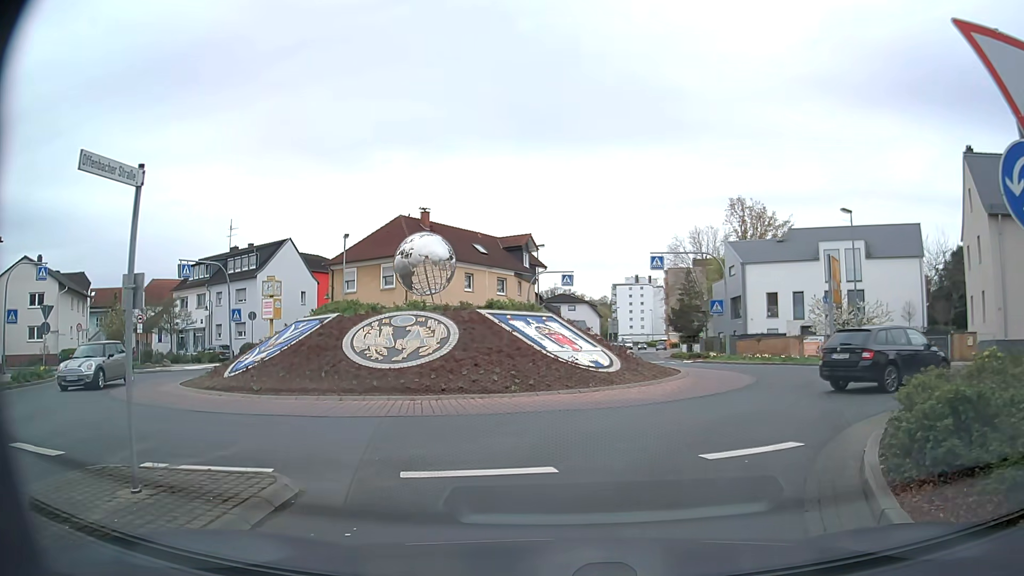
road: secondary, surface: asphalt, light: Day
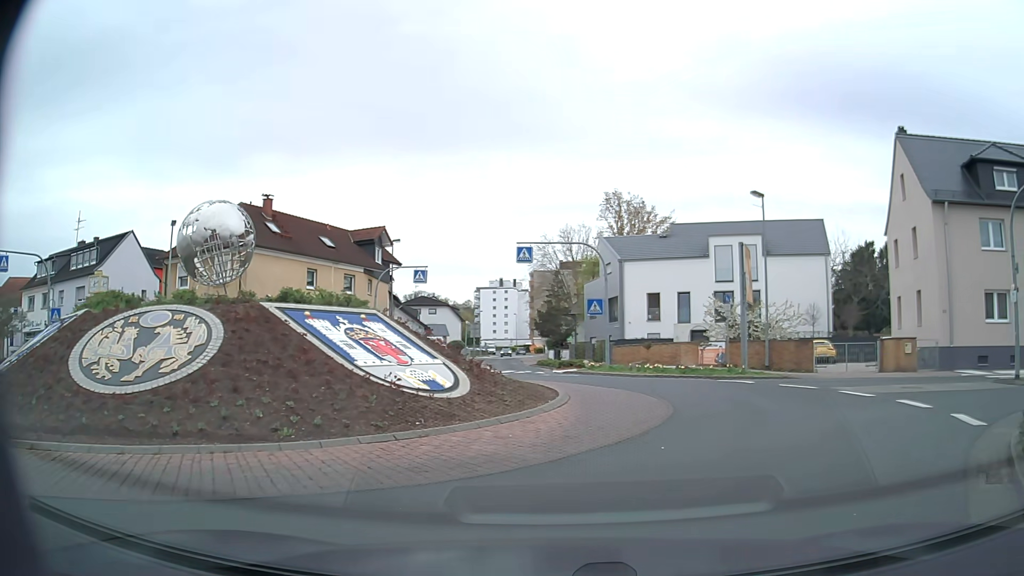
(+0.4, +6.1) m; +10°
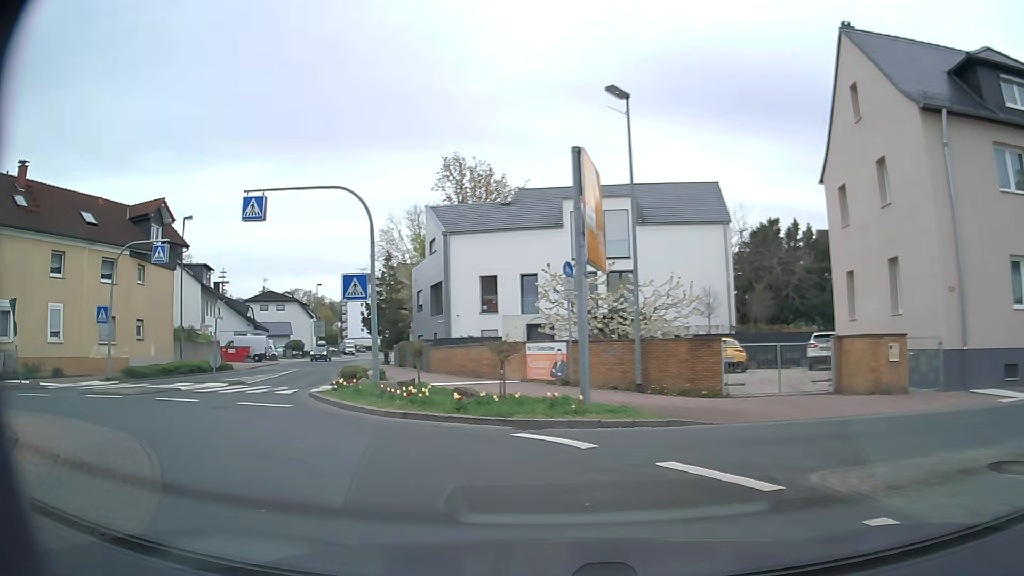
(+4.2, +12.1) m; +14°
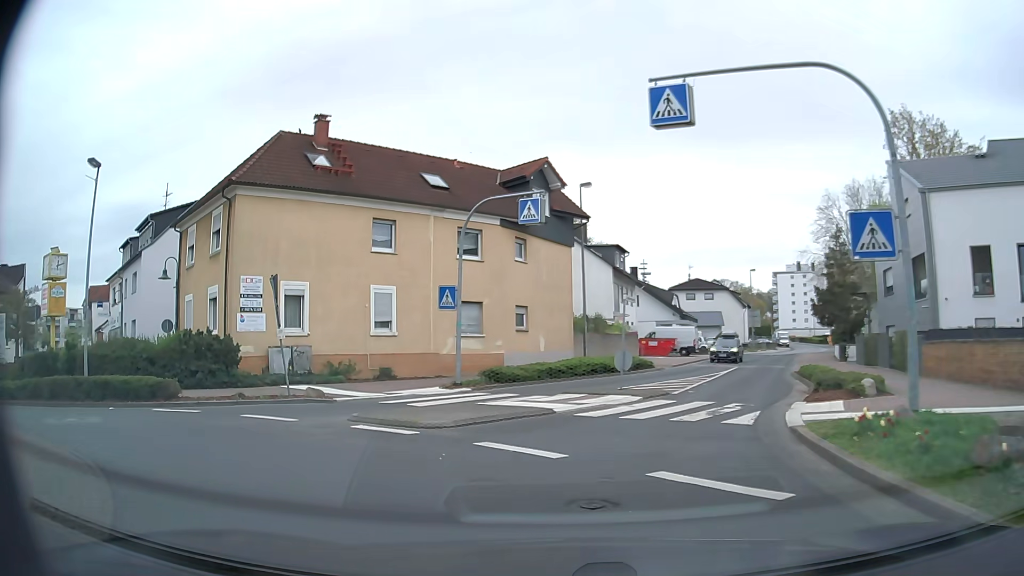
(-3.1, +8.6) m; -38°
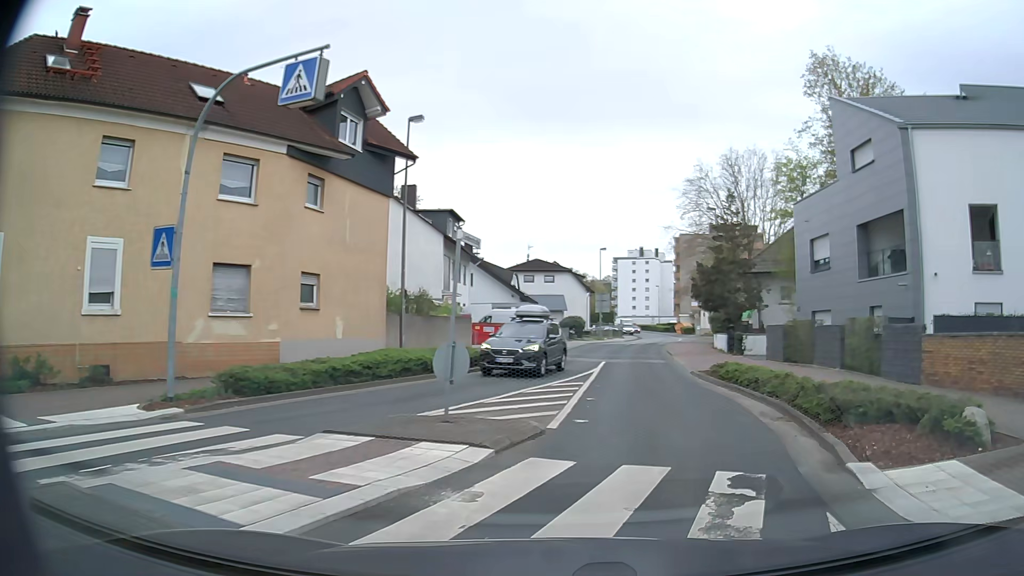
(+0.2, +9.6) m; +12°
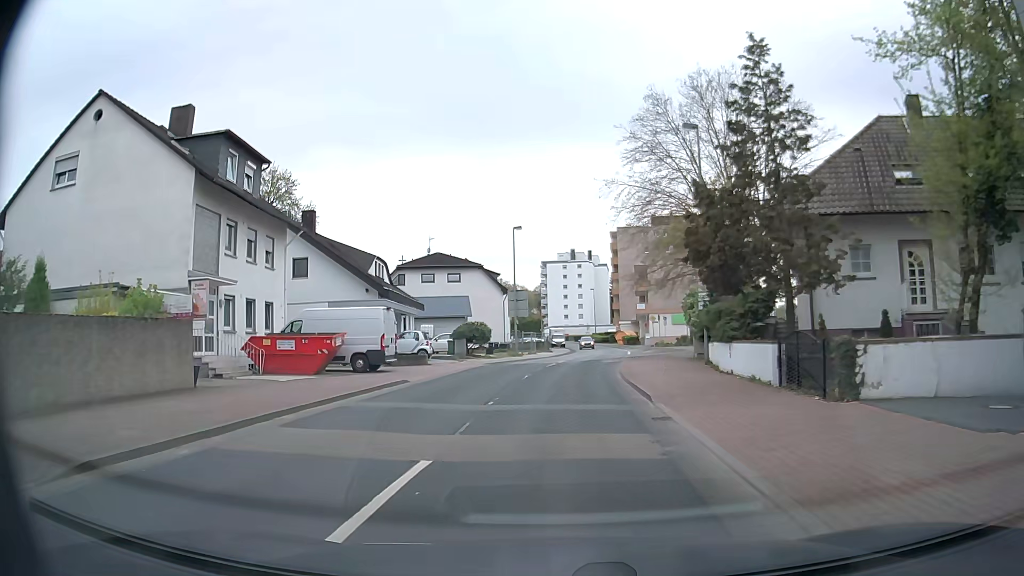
(+3.1, +22.2) m; +6°
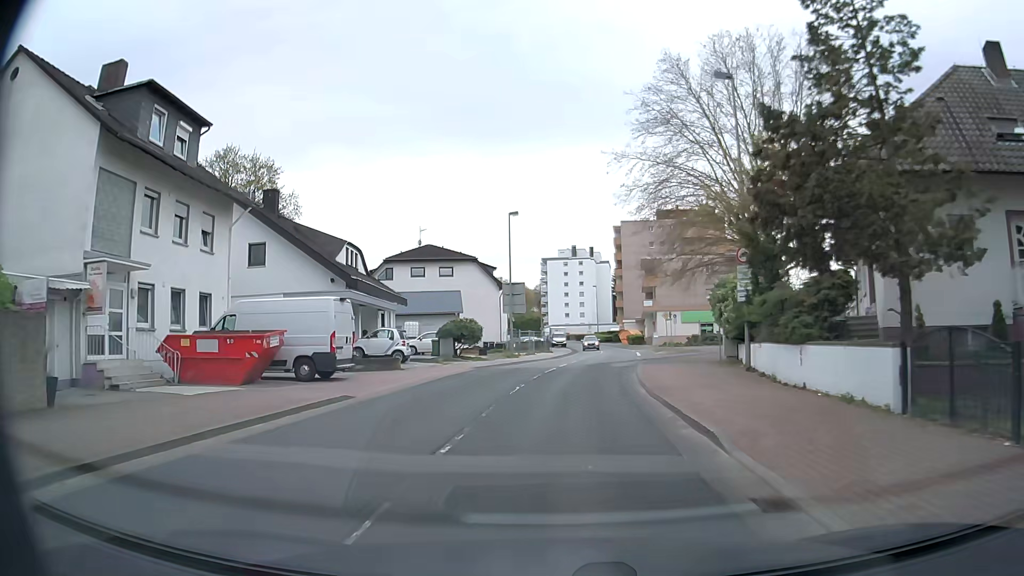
(0.0, +6.0) m; 0°
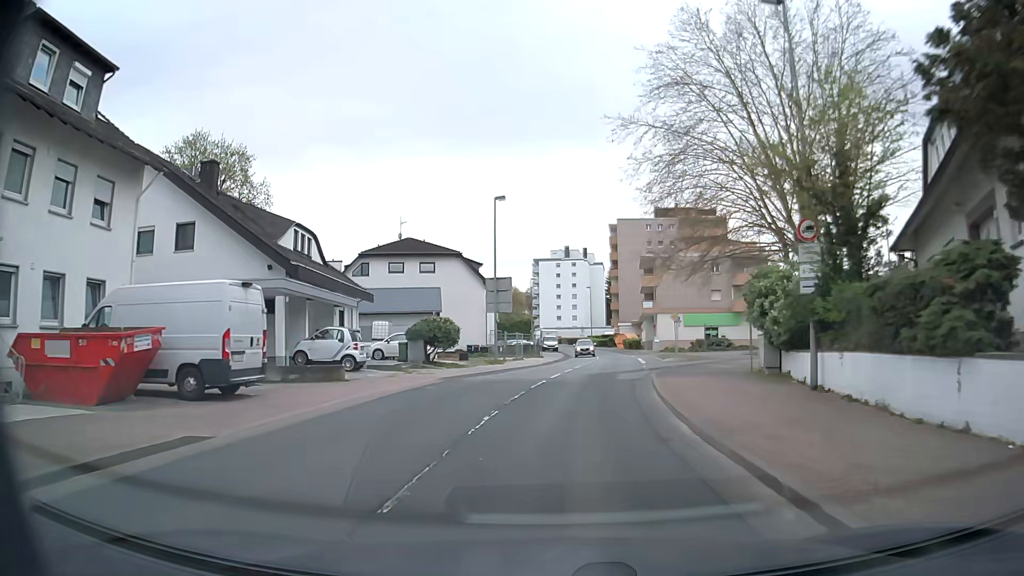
(-0.1, +6.5) m; 0°
(0, +10) (+1, +20) (+2, +30) (+4, +40) (+5, +50) (+5, +60) (+6, +70) (+6, +80) (+6, +90) (+5, +100) m
